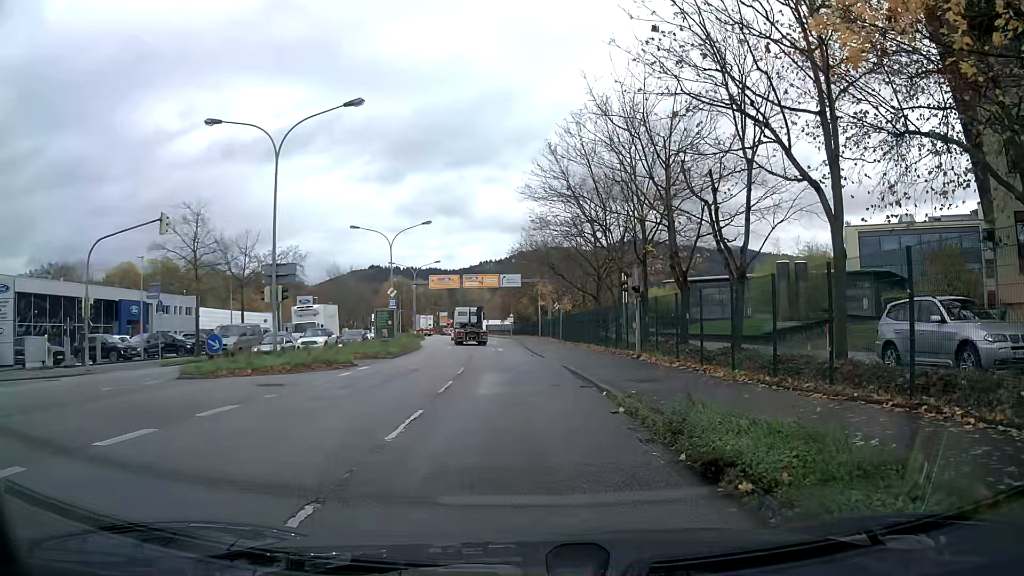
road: primary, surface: asphalt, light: Day
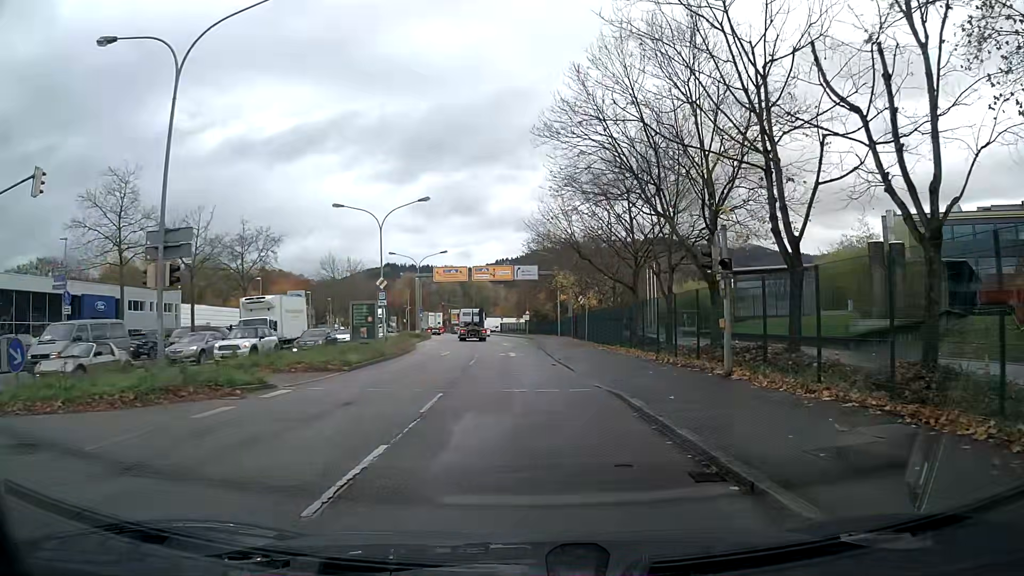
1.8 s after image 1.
(-0.1, +9.7) m; -1°
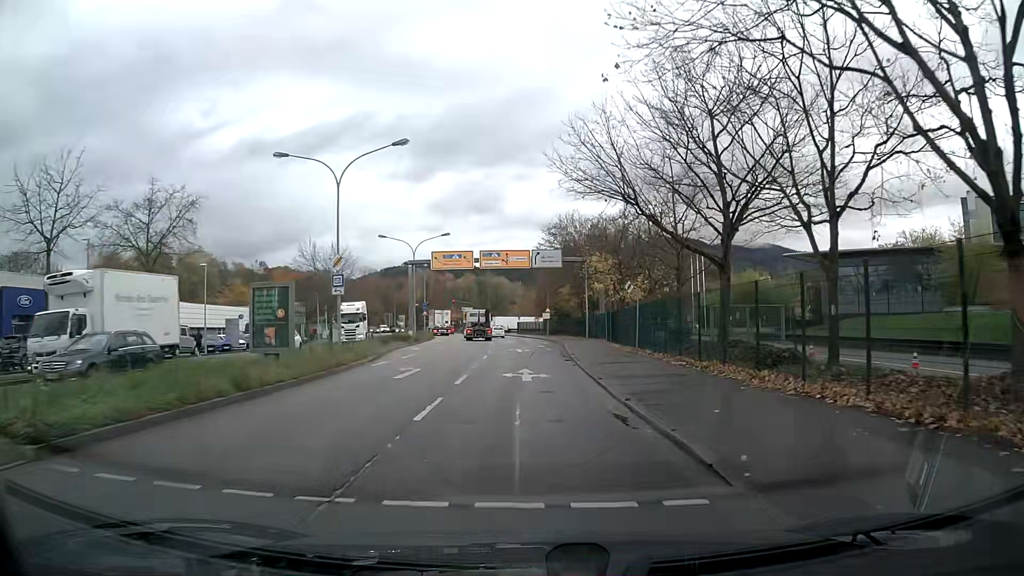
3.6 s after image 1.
(-0.2, +14.3) m; -1°
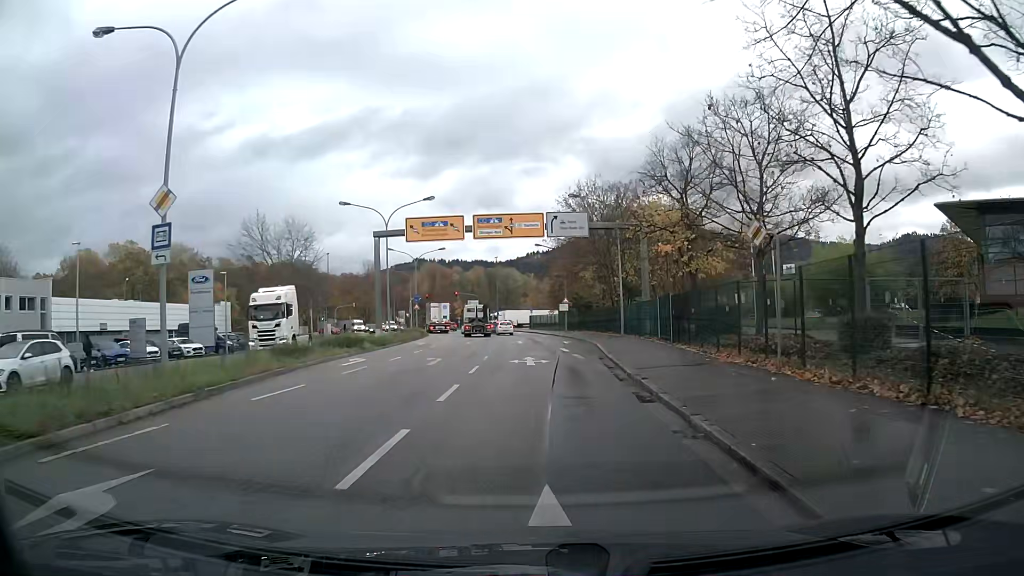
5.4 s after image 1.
(-0.2, +16.1) m; -1°
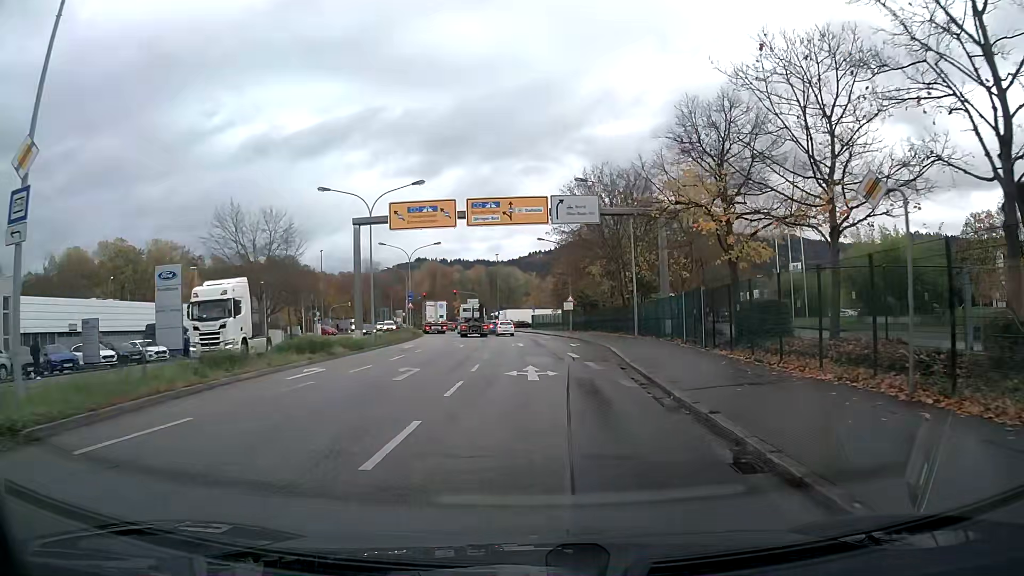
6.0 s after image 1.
(0.0, +5.2) m; 0°
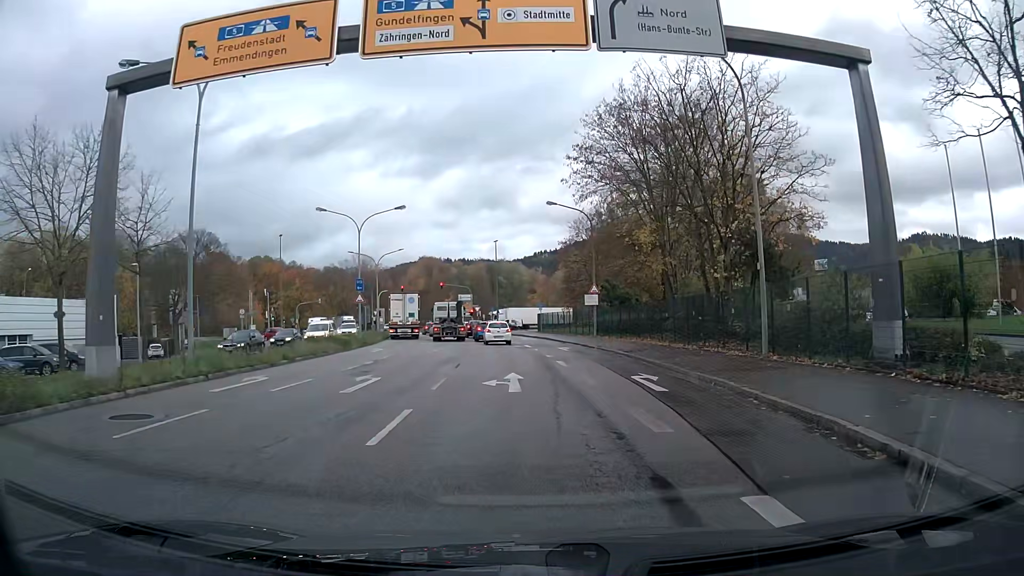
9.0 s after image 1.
(-0.1, +22.3) m; -1°
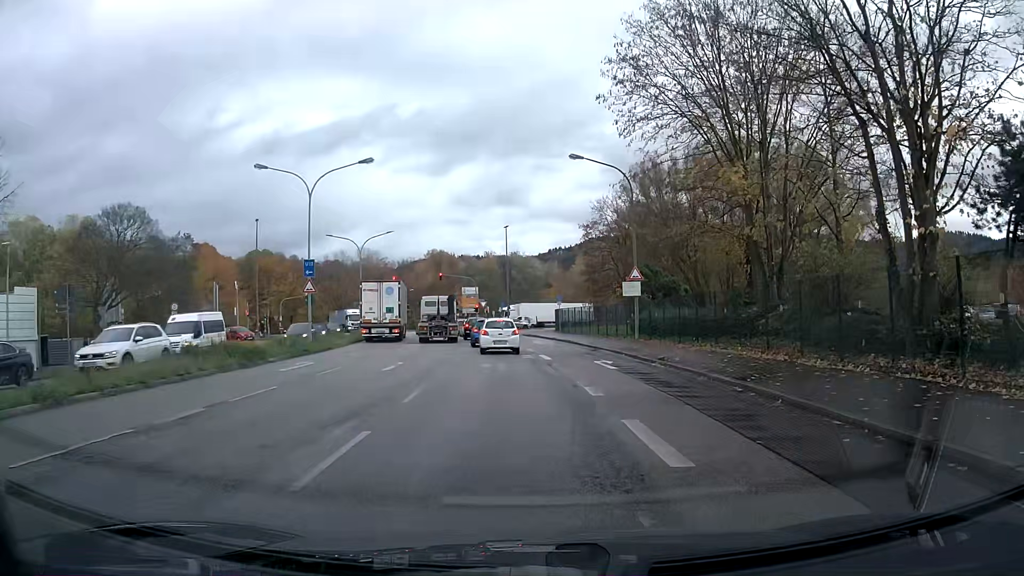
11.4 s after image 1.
(-0.1, +13.7) m; -1°
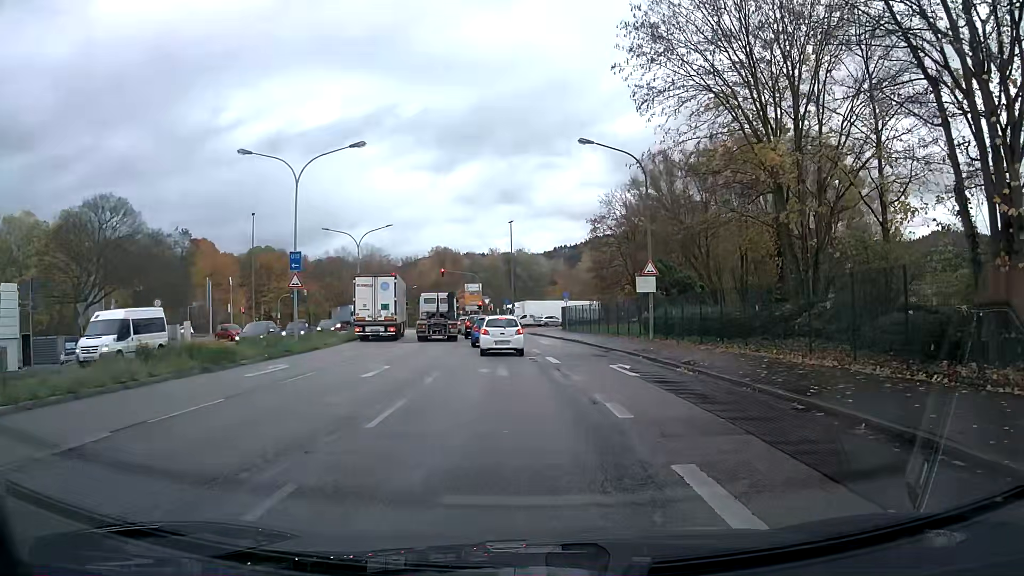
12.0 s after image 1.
(0.0, +2.9) m; 0°
(0, +10) (-1, +20) (-1, +30) (-3, +40) (-4, +50) (-5, +60) (-7, +69) (-11, +79) (-18, +86) (-27, +88) m
